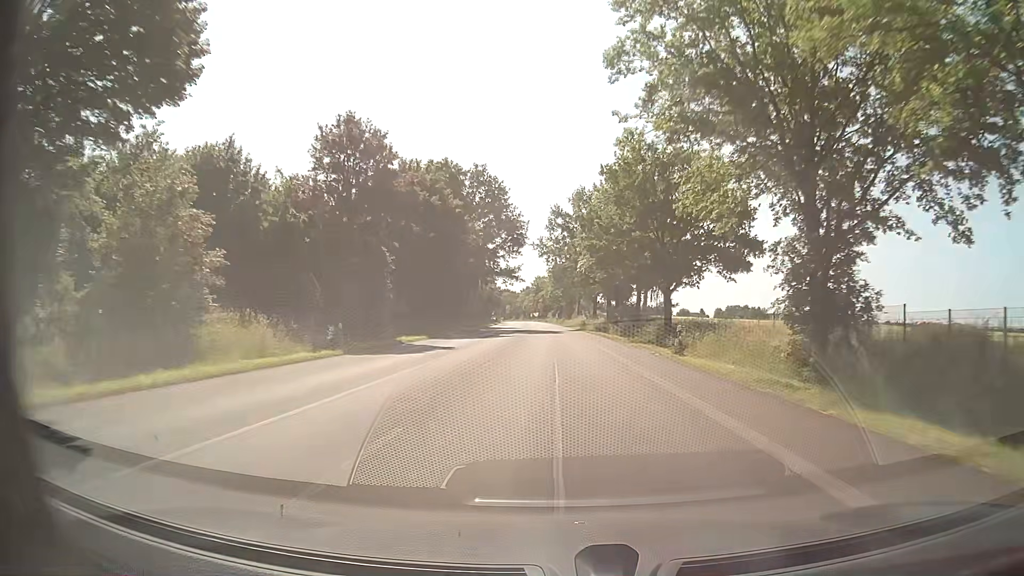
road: primary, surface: asphalt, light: Day
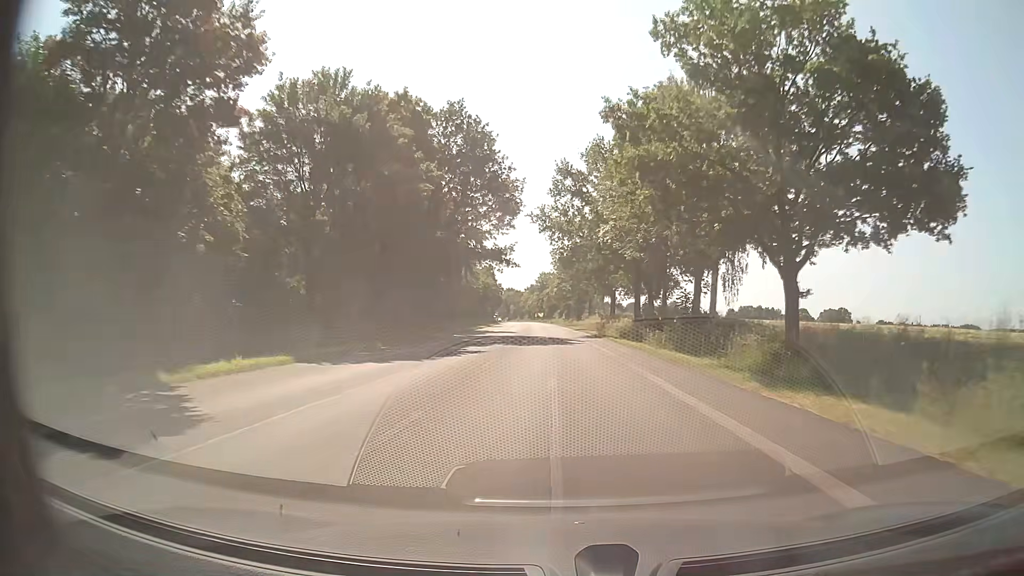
(-0.2, +22.2) m; -1°
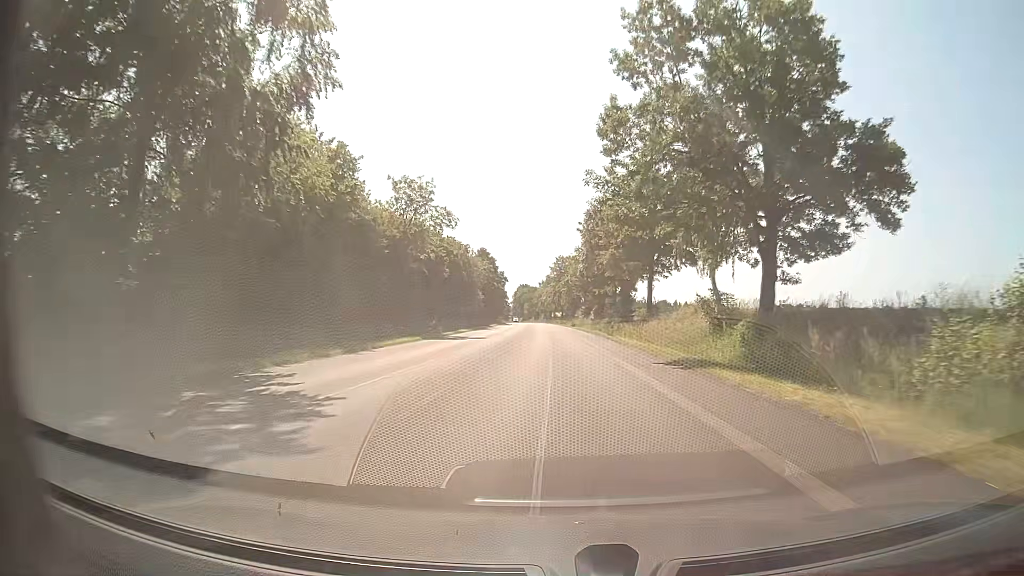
(-0.4, +55.4) m; -2°
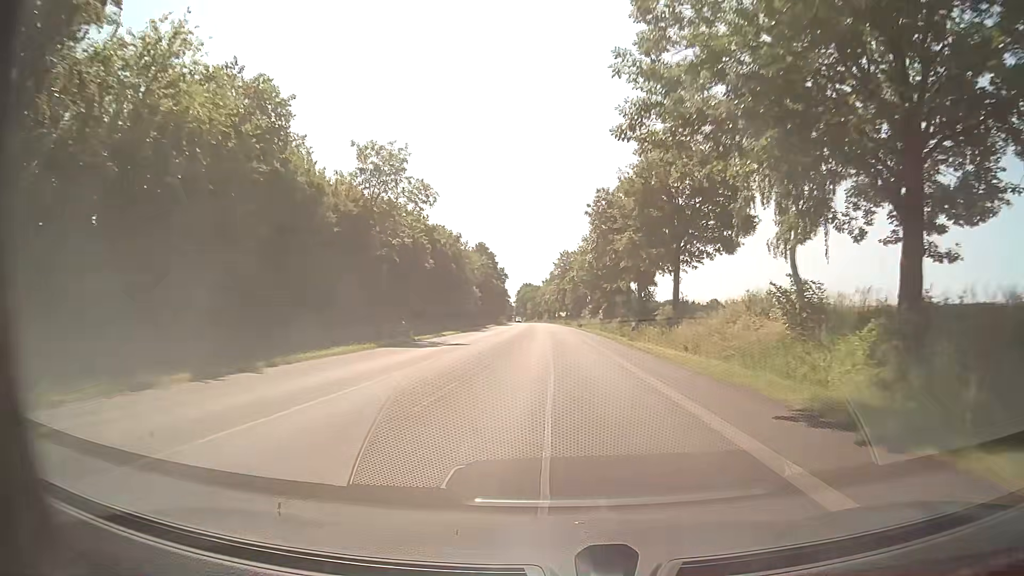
(+0.1, +11.1) m; 0°
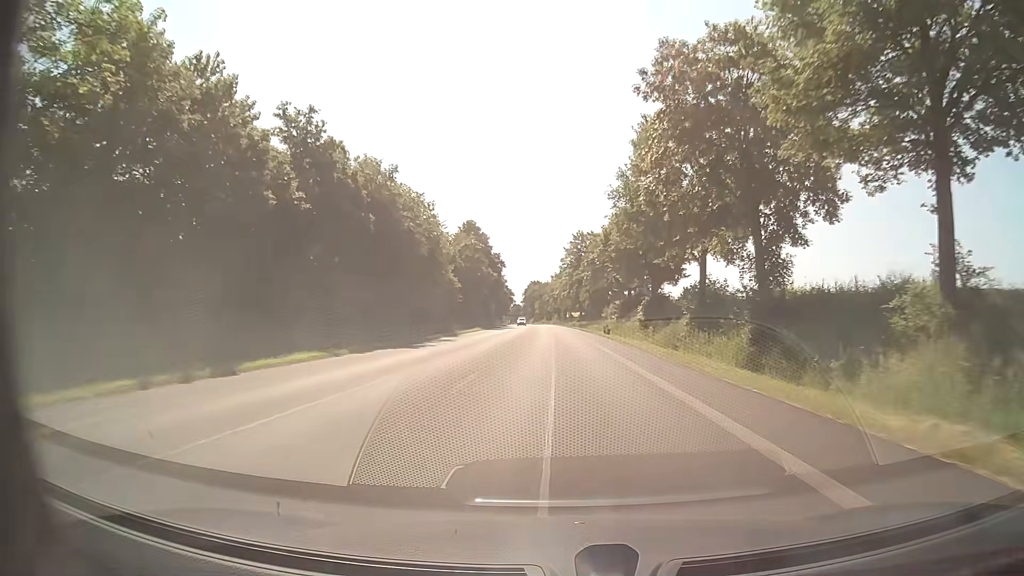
(-0.3, +33.2) m; -1°
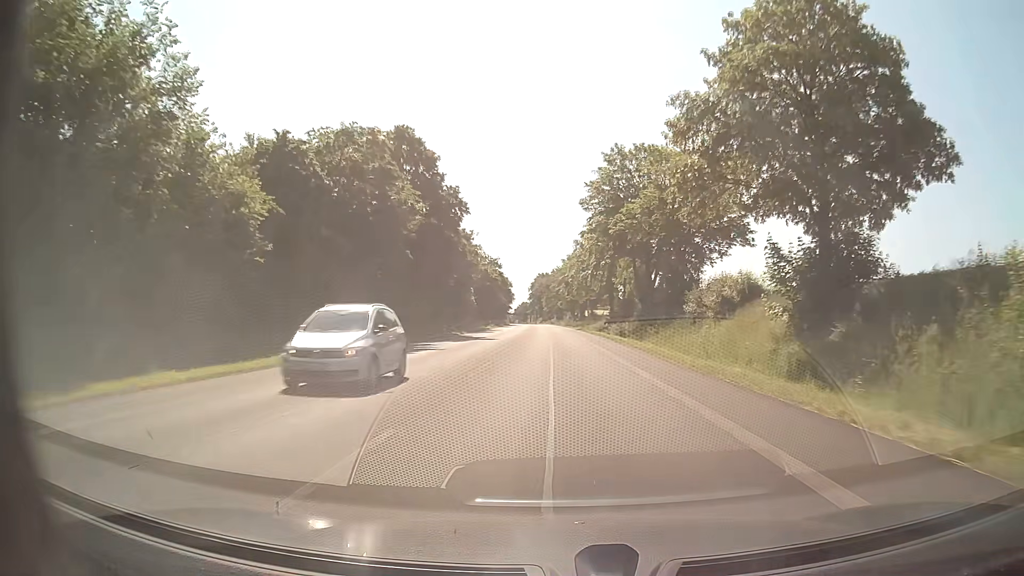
(-0.4, +55.4) m; -1°
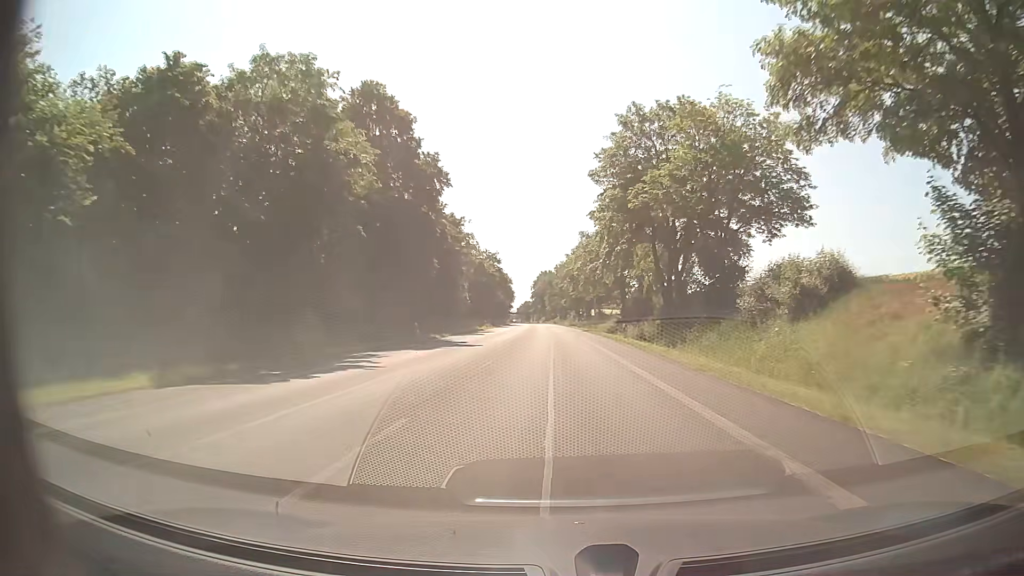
(-0.1, +11.1) m; 0°
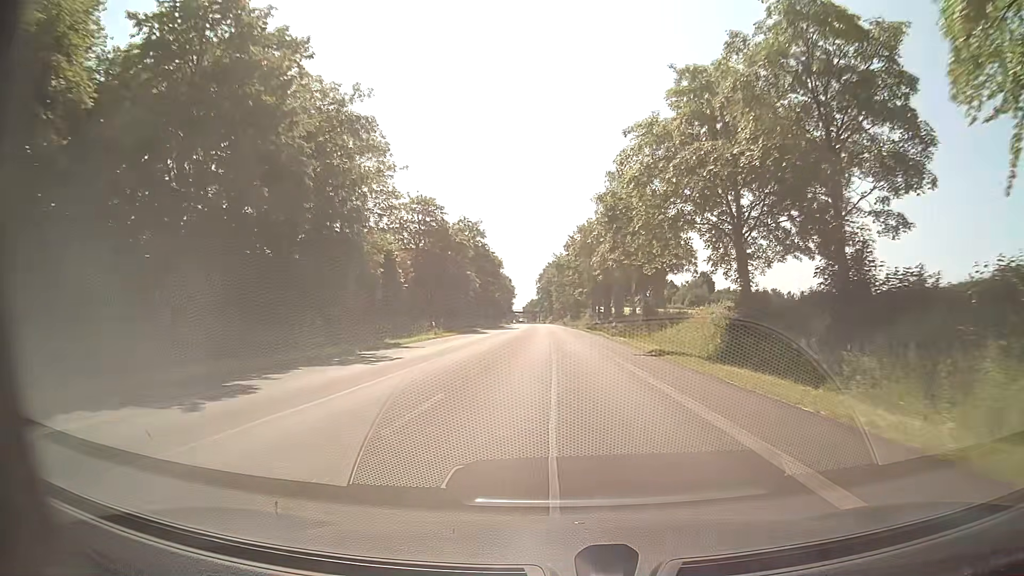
(-0.5, +44.3) m; -1°
(0, +10) (0, +20) (0, +30) (0, +40) (0, +50) (0, +60) (0, +70) (-1, +80) (-1, +90) (-1, +100) m
